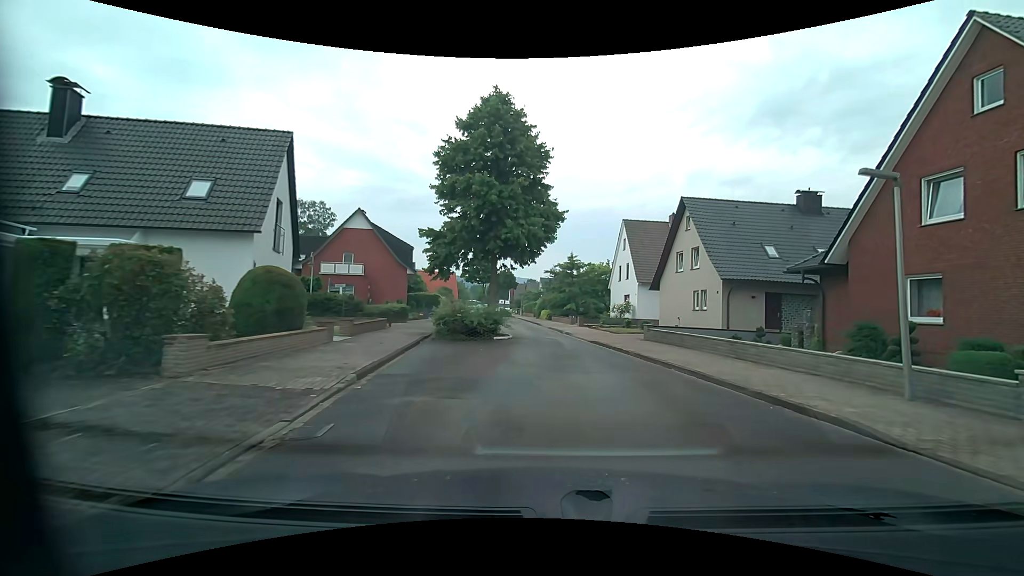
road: unclassified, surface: asphalt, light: Day
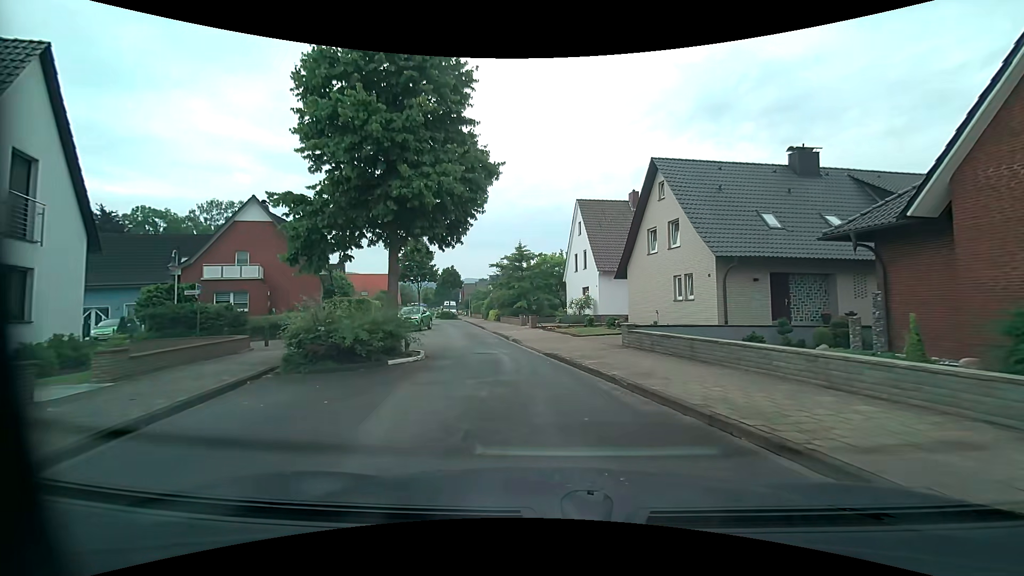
(+0.8, +7.6) m; +8°
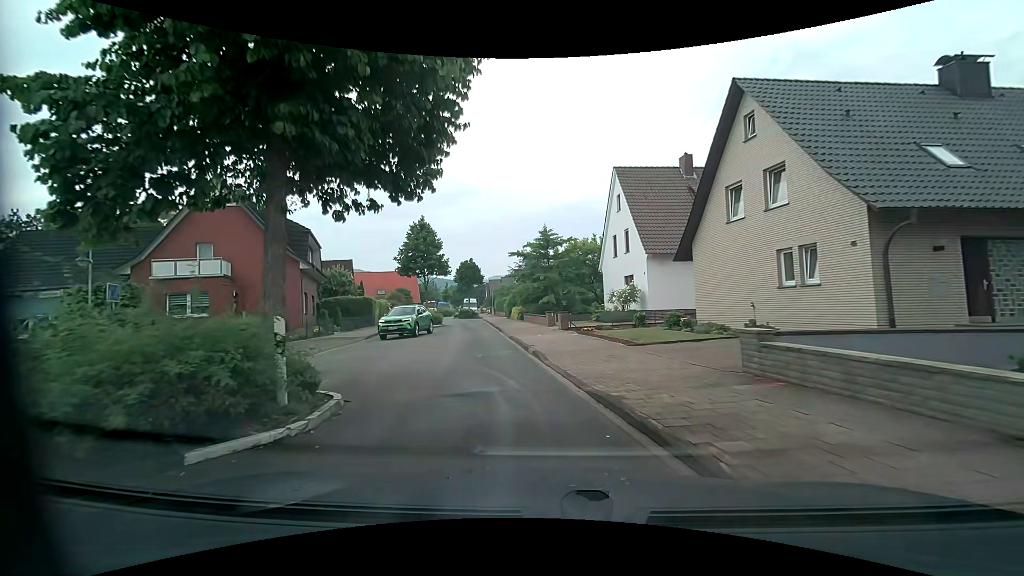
(-0.1, +7.5) m; -3°
